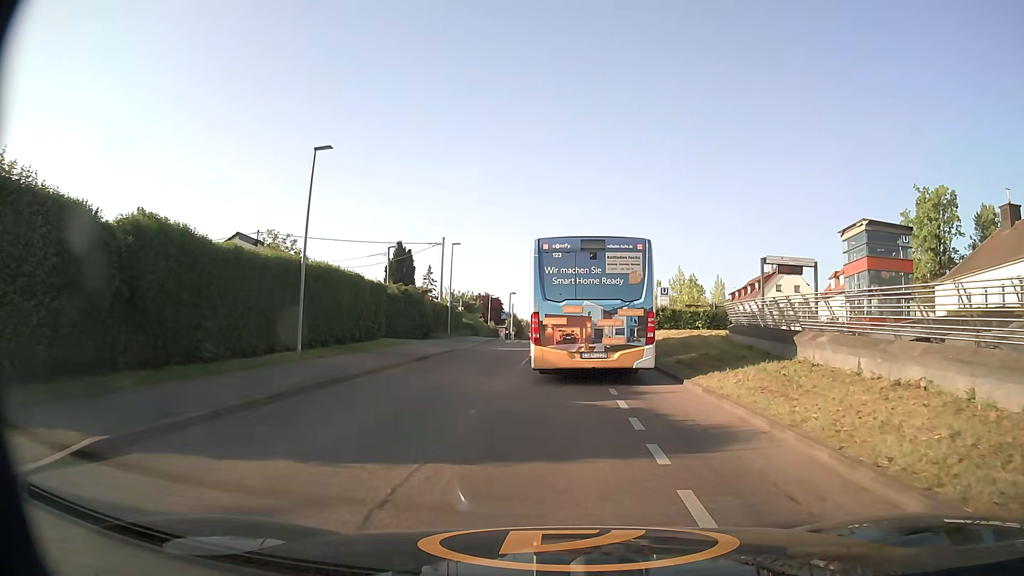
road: tertiary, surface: asphalt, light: Day
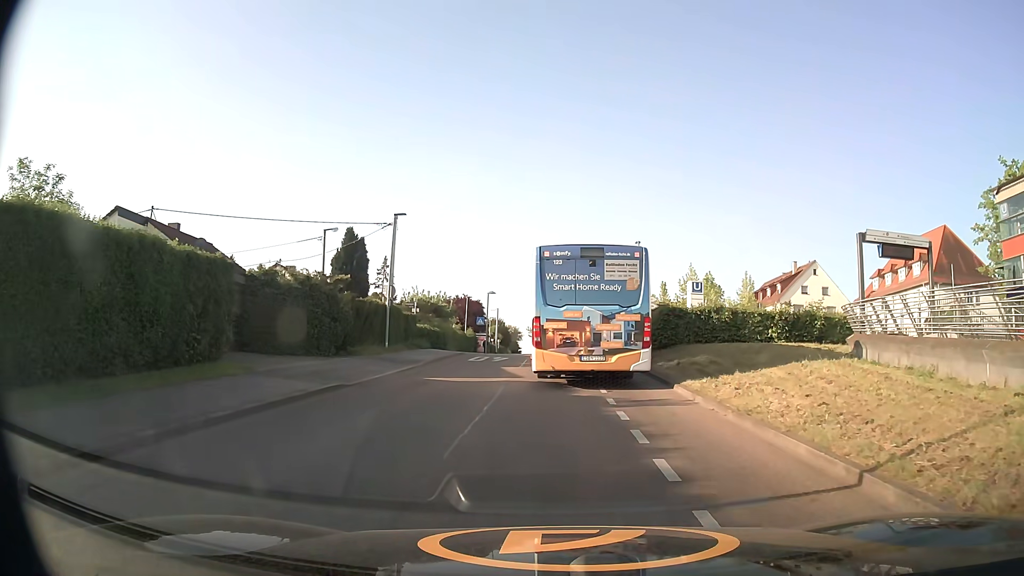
(0.0, +14.4) m; +1°
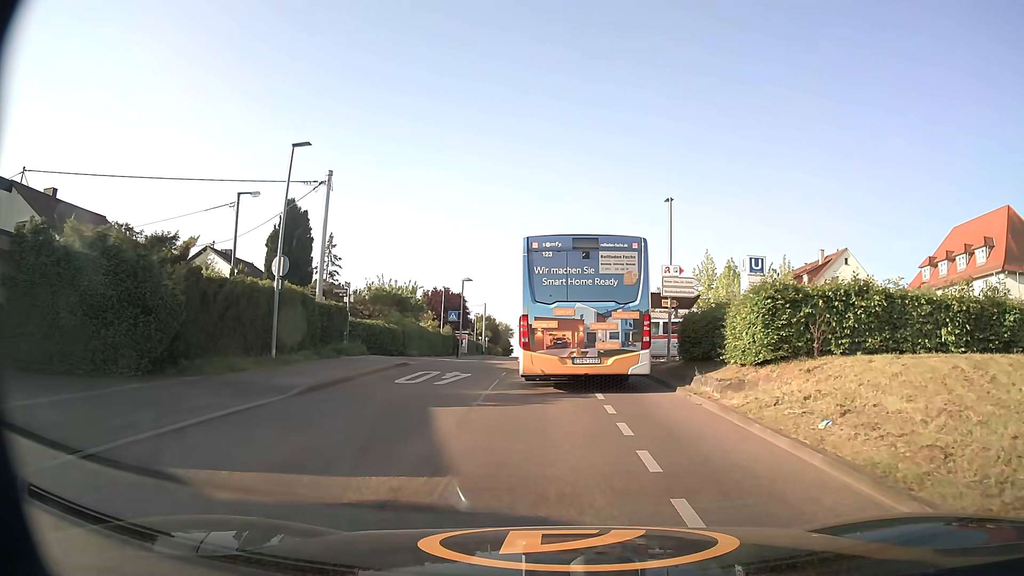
(0.0, +11.8) m; 0°
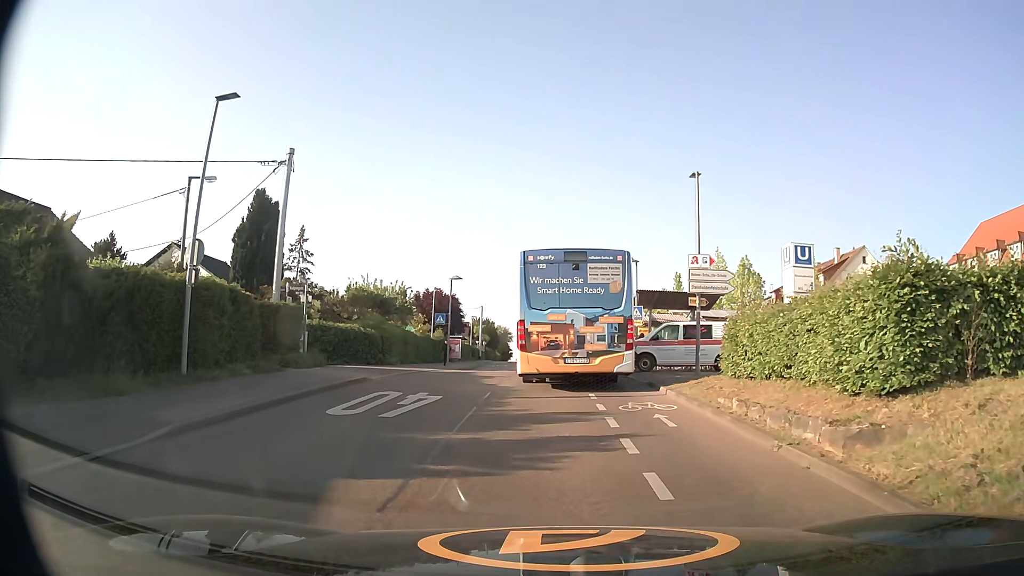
(0.0, +4.8) m; 0°
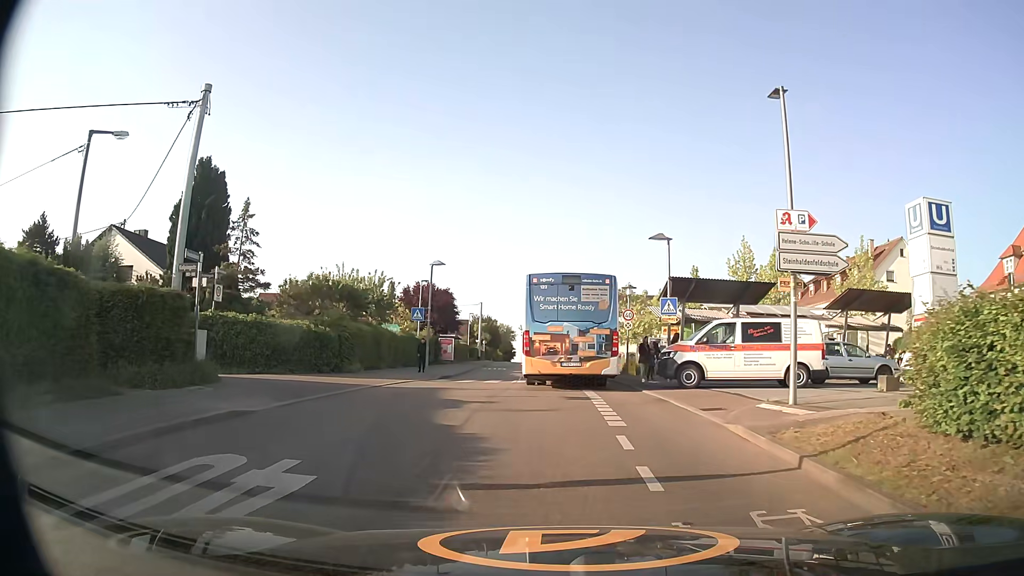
(0.0, +7.8) m; 0°
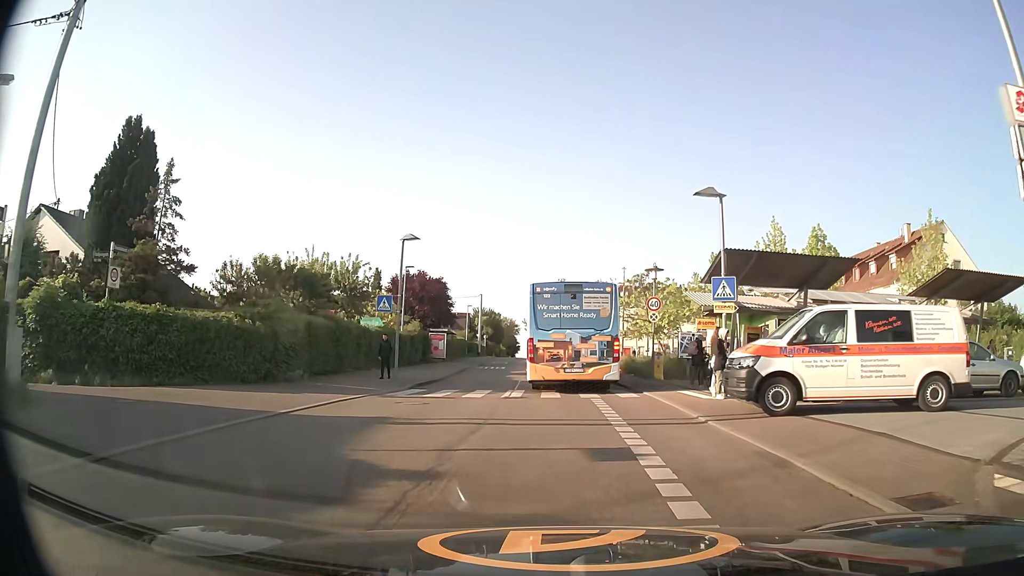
(0.0, +7.2) m; -1°
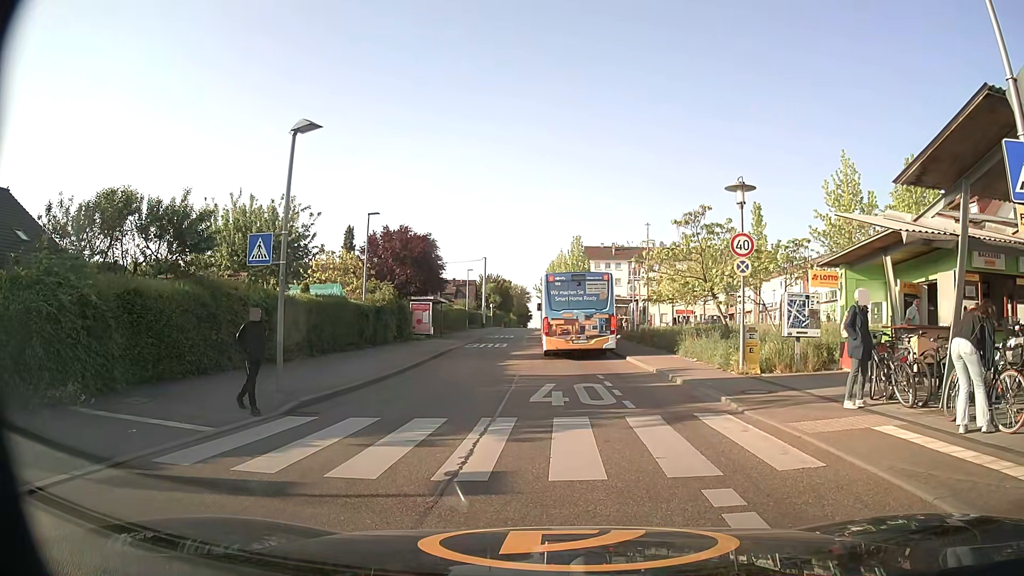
(0.0, +10.6) m; 0°
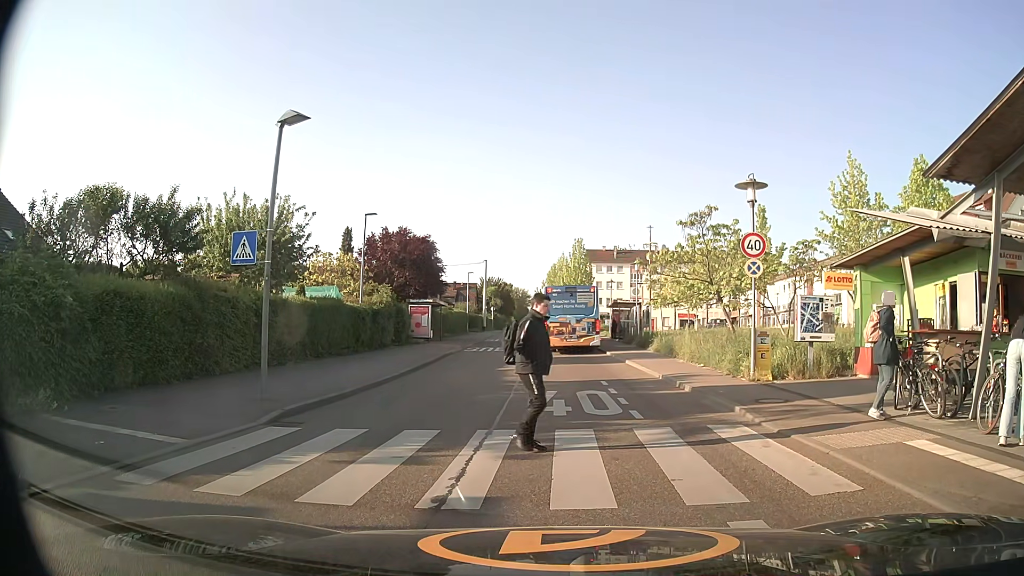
(0.0, +0.8) m; 0°
(0, +10) (-1, +20) (-2, +30) (-3, +40) (-4, +50) (-4, +60) (-3, +70) (-3, +80) (-3, +90) (-3, +100) m
